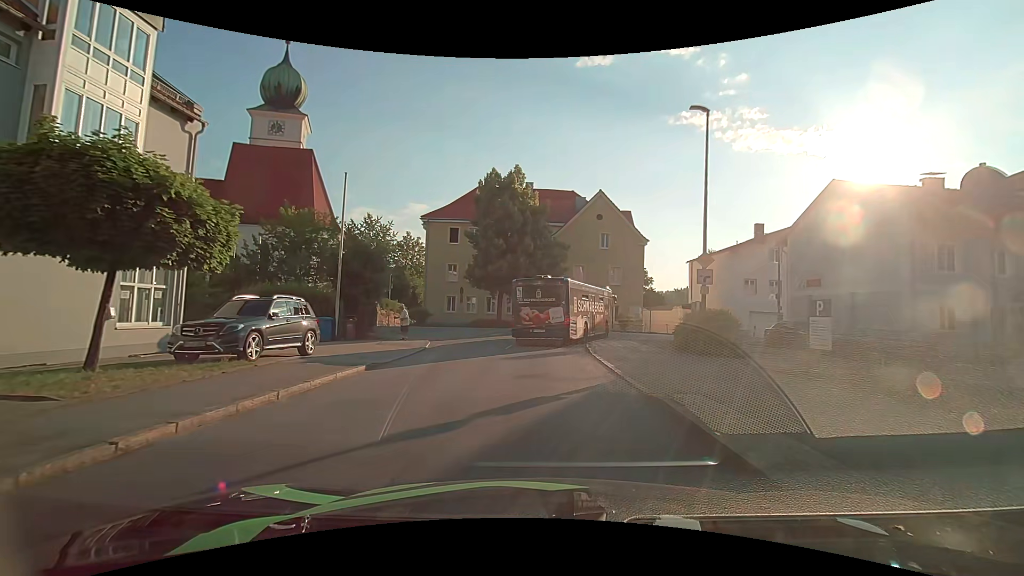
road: unclassified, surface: asphalt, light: Day
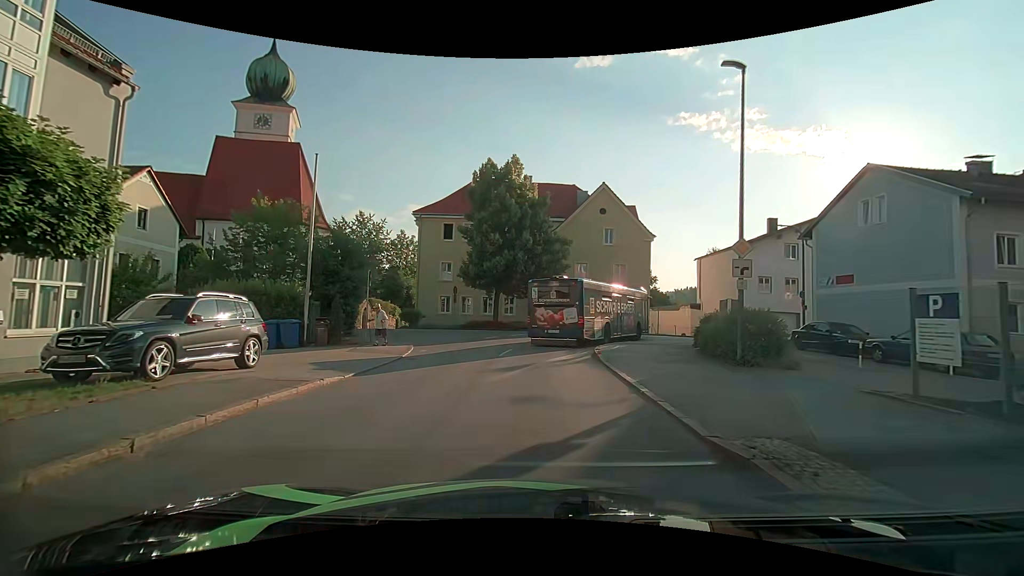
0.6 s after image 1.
(0.0, +3.0) m; 0°
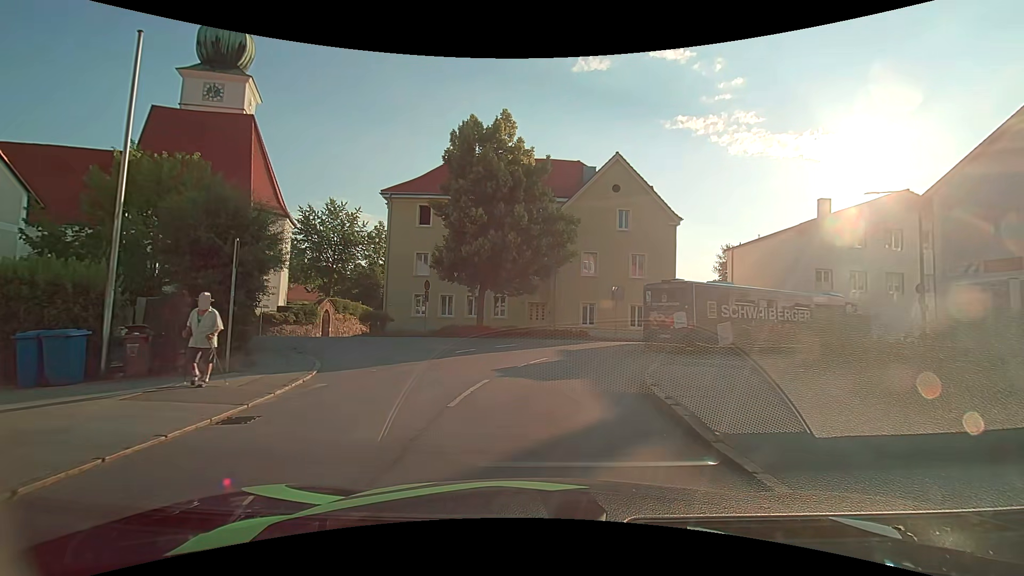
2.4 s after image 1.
(-0.1, +9.0) m; 0°
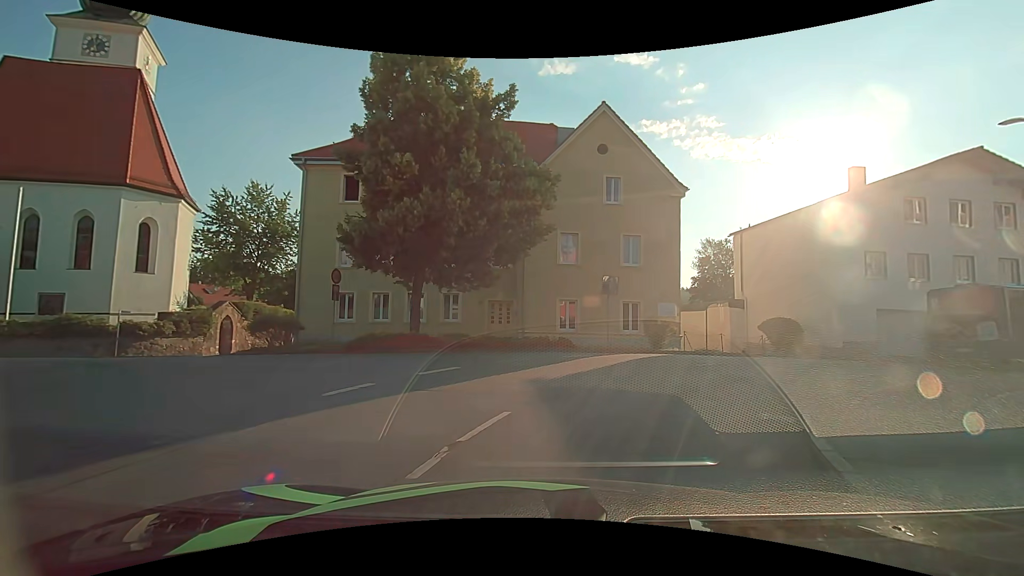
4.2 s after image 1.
(+0.1, +9.0) m; +2°
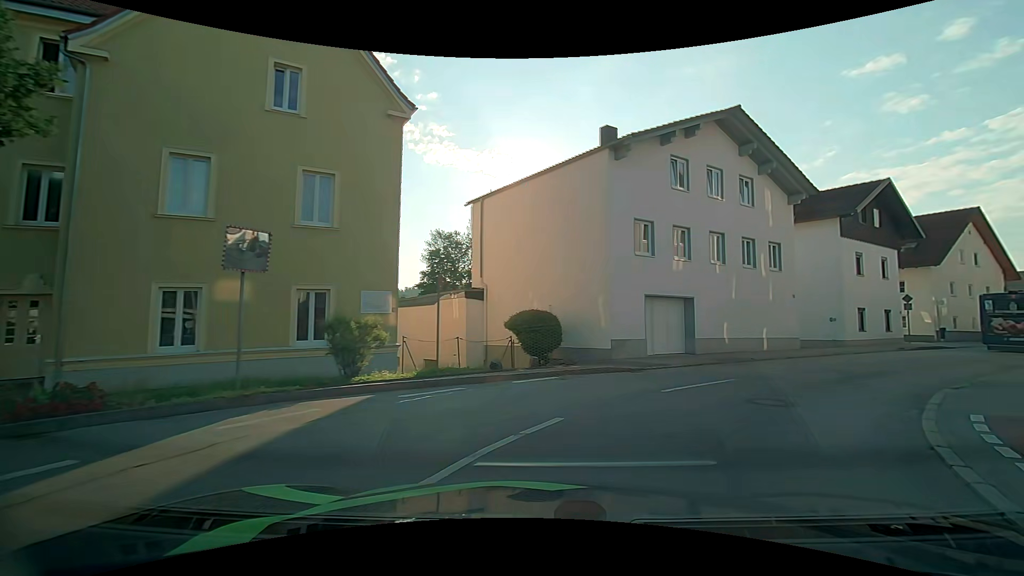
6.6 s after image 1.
(+2.8, +11.3) m; +31°
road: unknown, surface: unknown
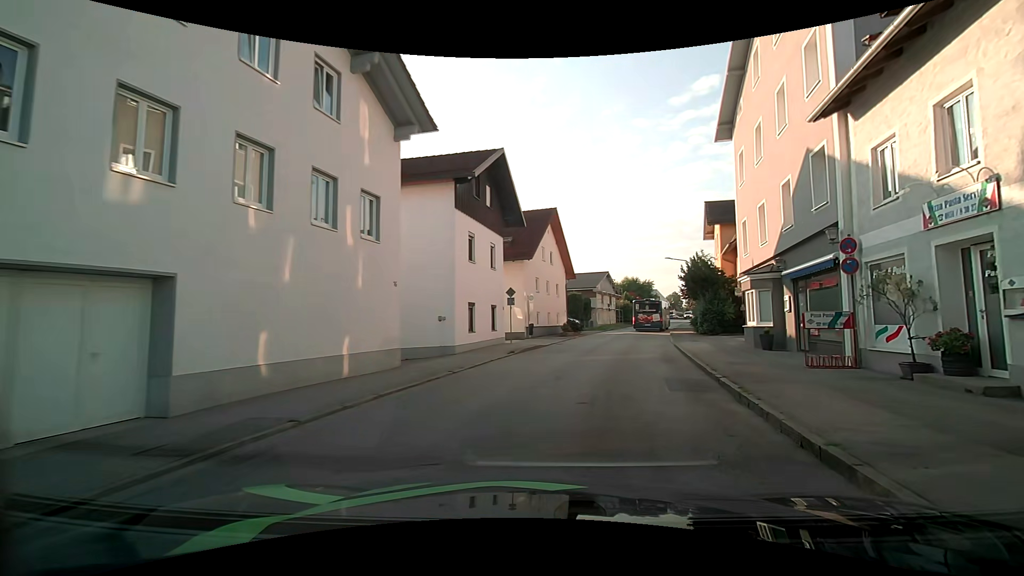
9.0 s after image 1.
(+4.2, +11.4) m; +41°
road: unclassified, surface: asphalt
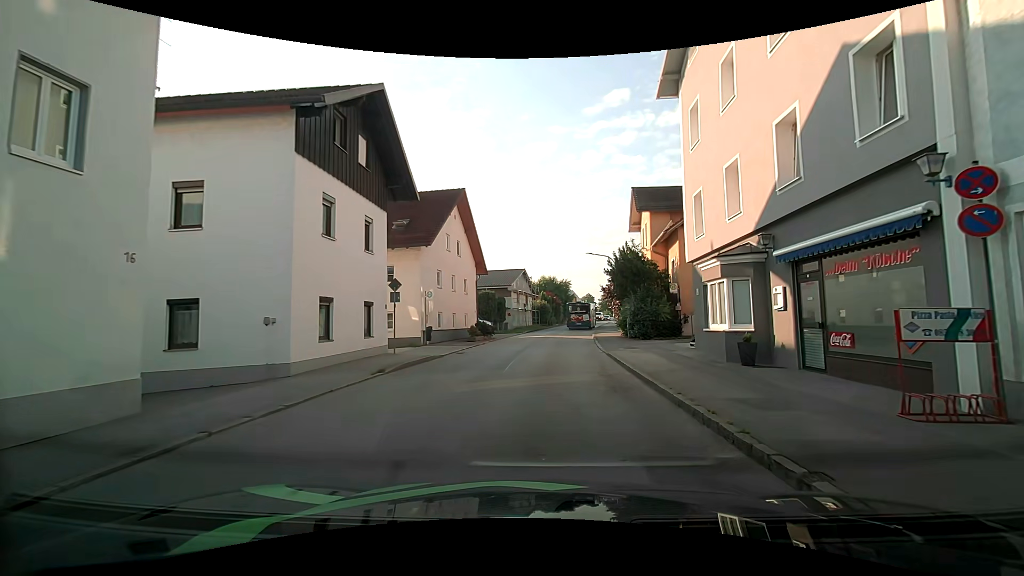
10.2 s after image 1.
(+0.7, +6.7) m; +11°
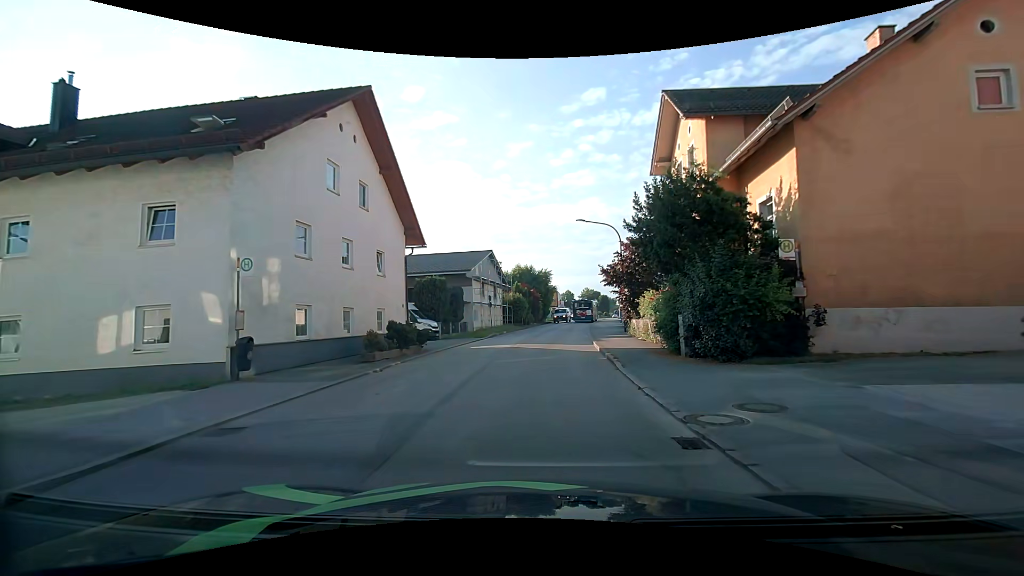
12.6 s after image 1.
(+0.1, +15.4) m; +2°
(0, +10) (0, +20) (+1, +30) (+1, +40) (+2, +50) (+4, +60) (+5, +70) (+7, +80) (+8, +89) (+10, +99) m
